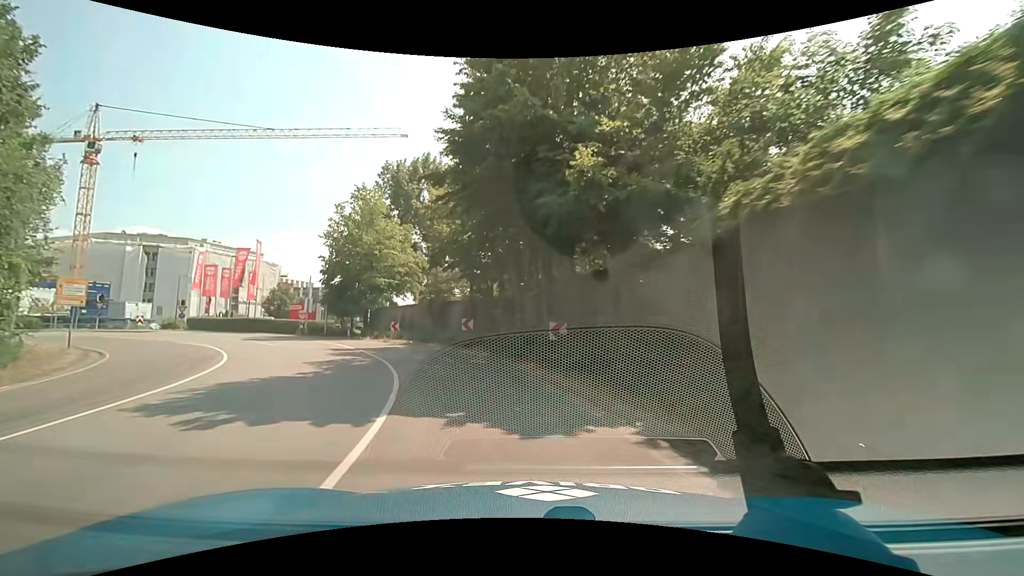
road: trunk_link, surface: asphalt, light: Day
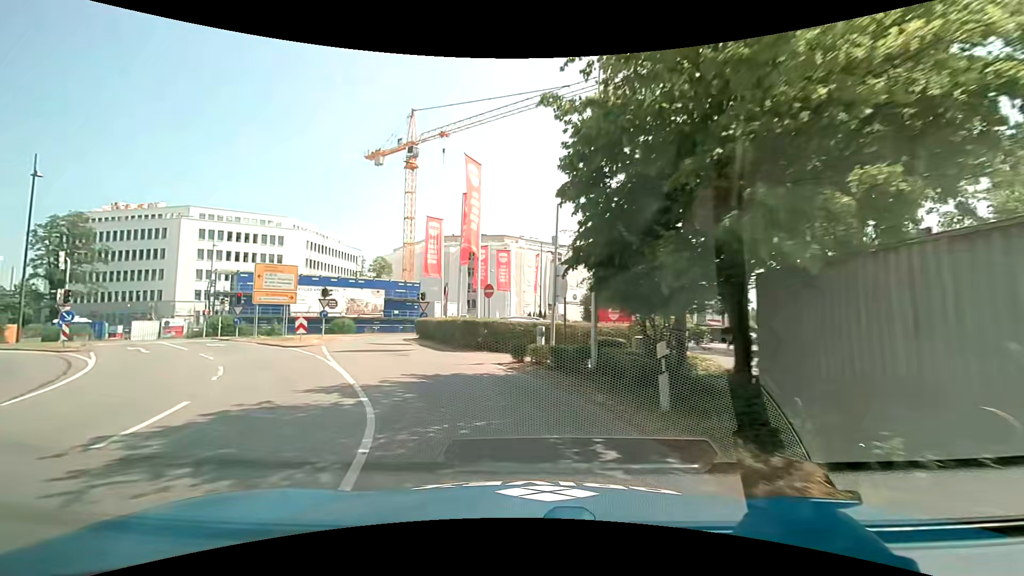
(-8.5, +28.0) m; -36°
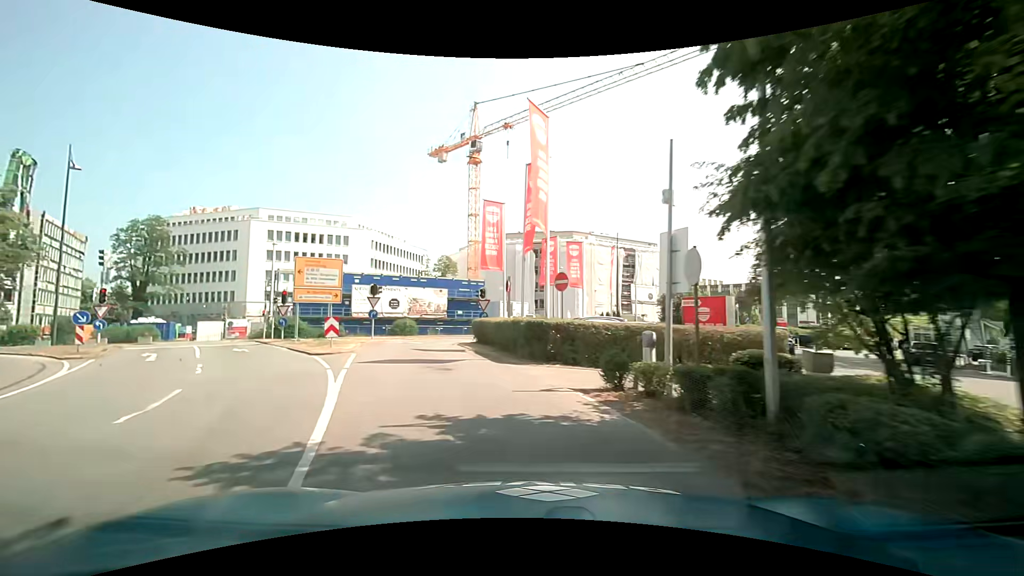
(-0.4, +5.2) m; -8°
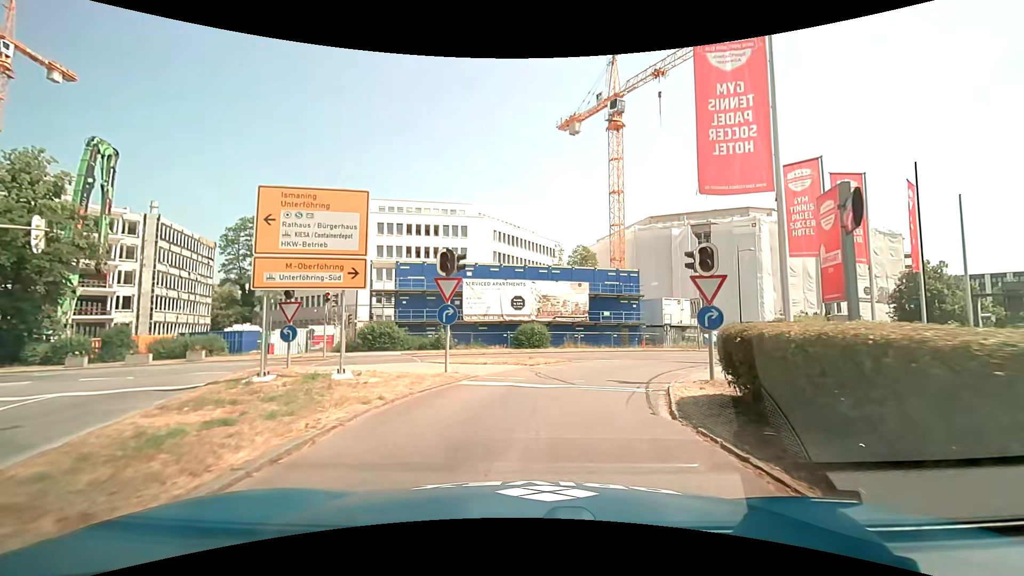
(-3.3, +17.3) m; -16°
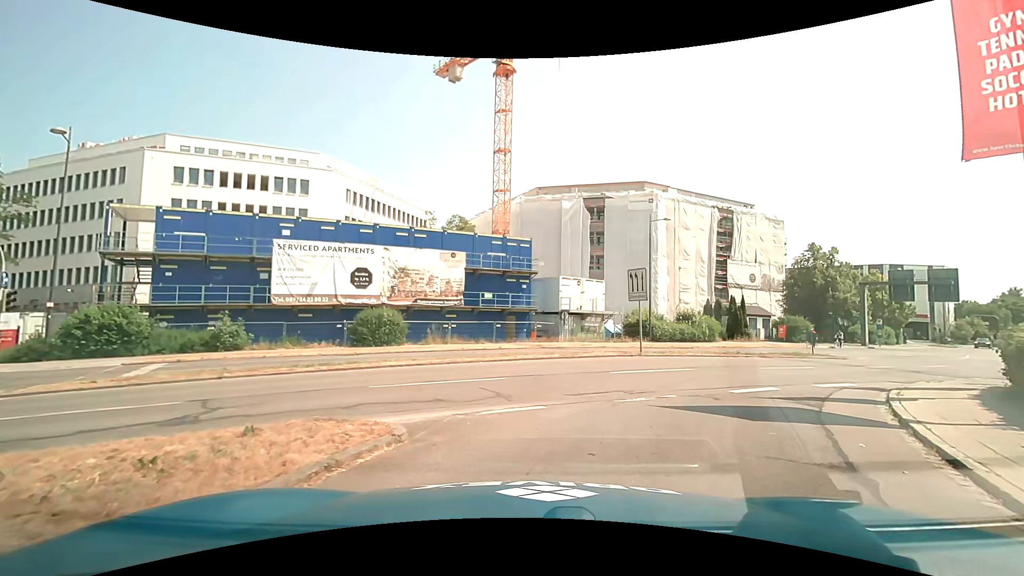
(+1.0, +13.8) m; +13°
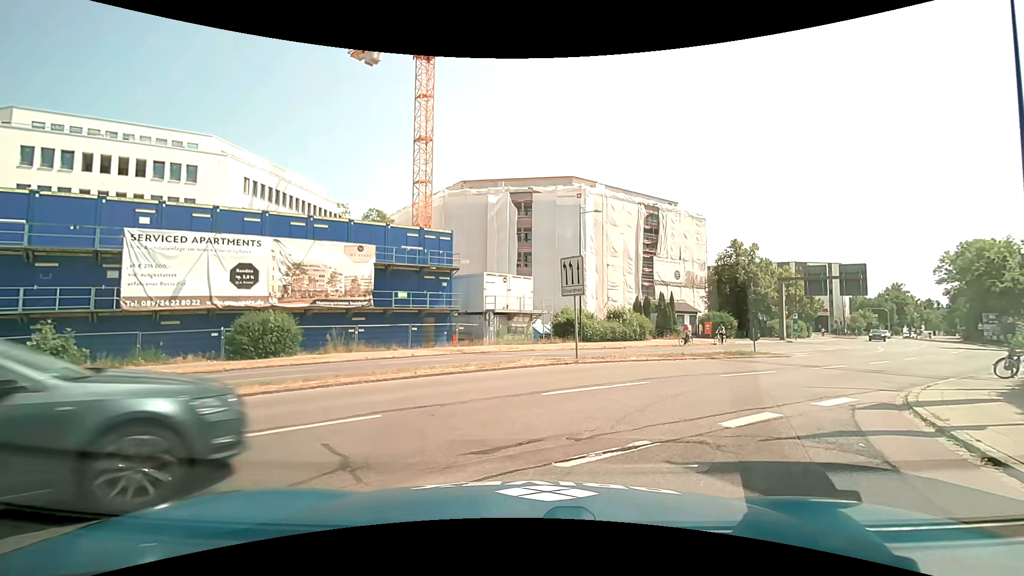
(+0.4, +3.8) m; +8°
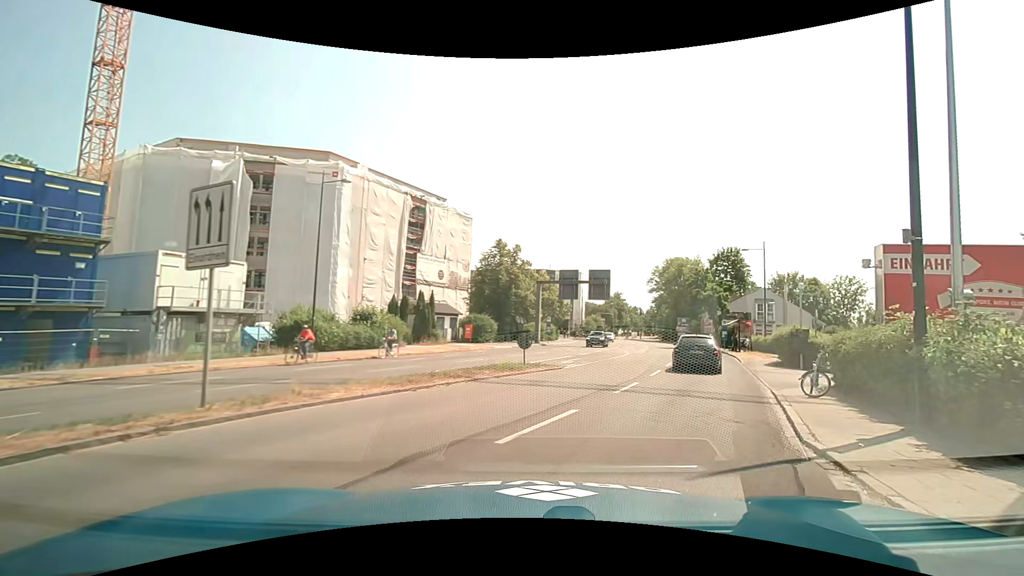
(+1.8, +8.1) m; +26°
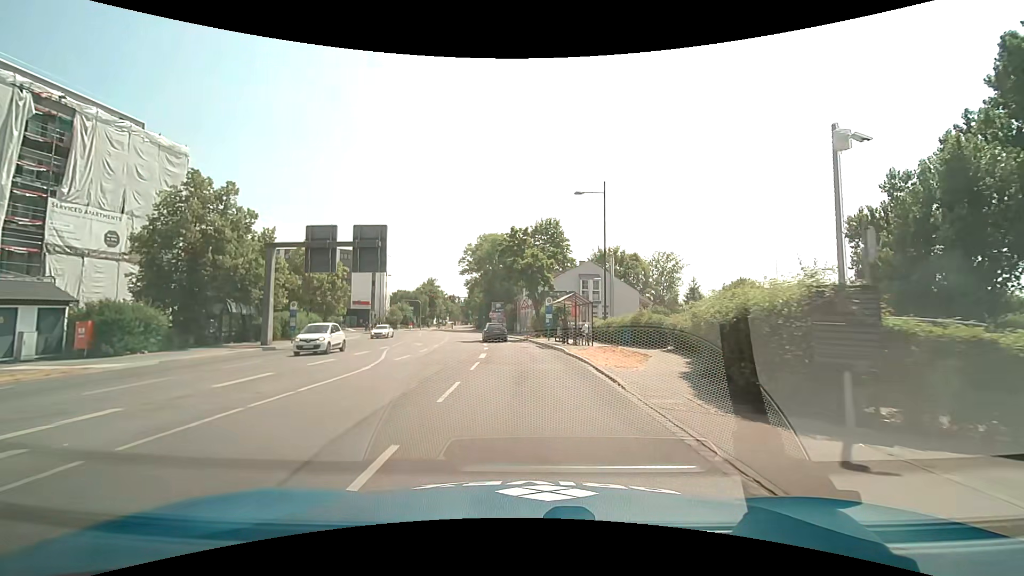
(+6.1, +20.2) m; +20°
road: secondary
(0, +10) (0, +20) (-1, +30) (-2, +40) (-3, +50) (-4, +60) (-6, +70) (-8, +79) (-10, +89) (-11, +99) m
